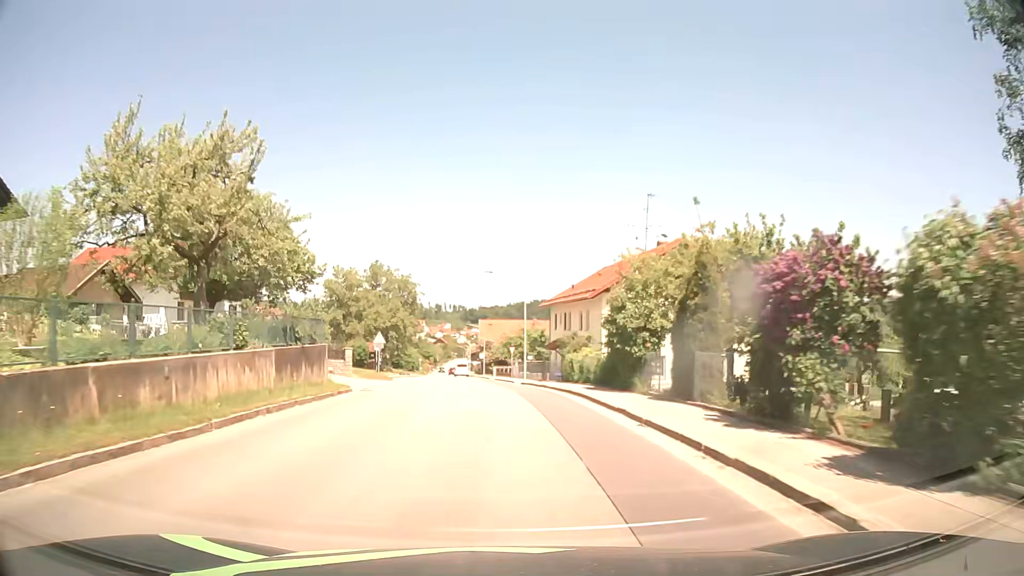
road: tertiary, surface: asphalt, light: Day
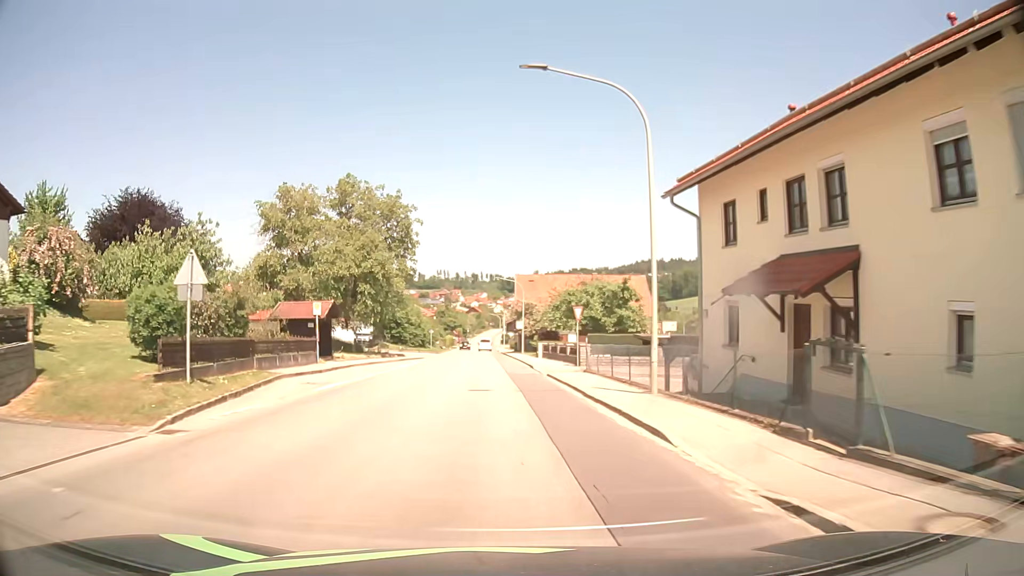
(-1.2, +31.8) m; -4°
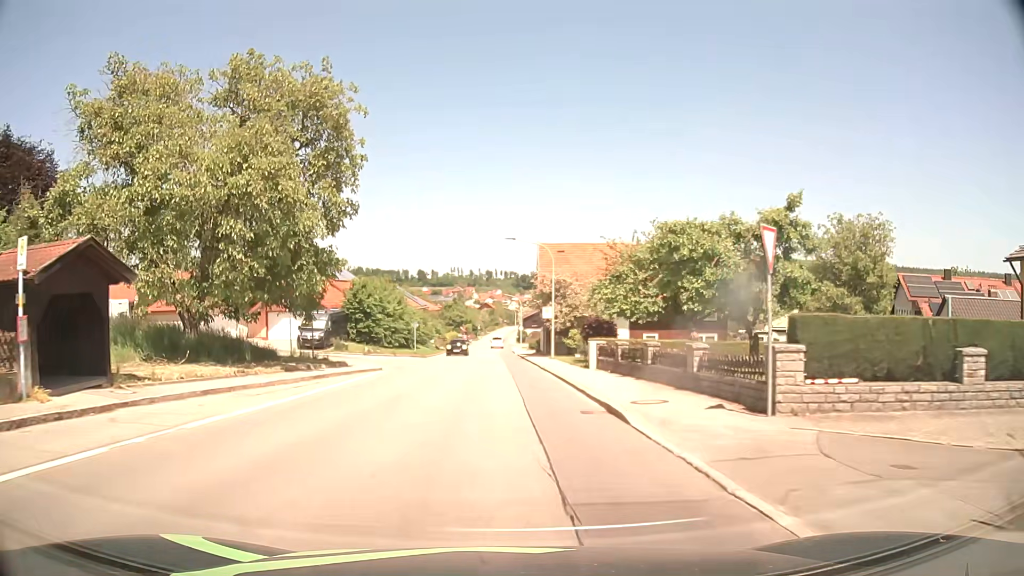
(-0.2, +23.6) m; -1°
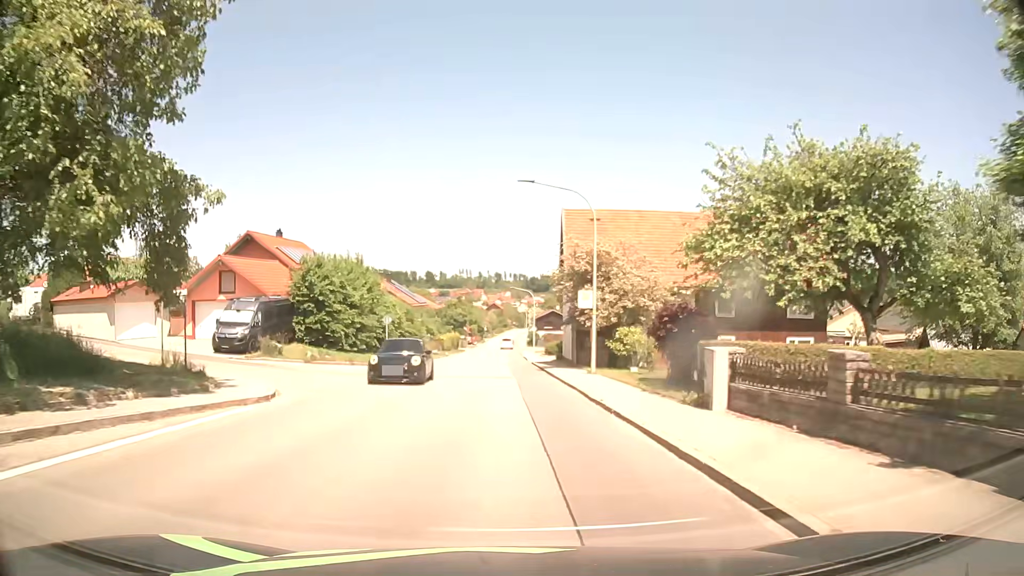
(-0.1, +15.4) m; -1°
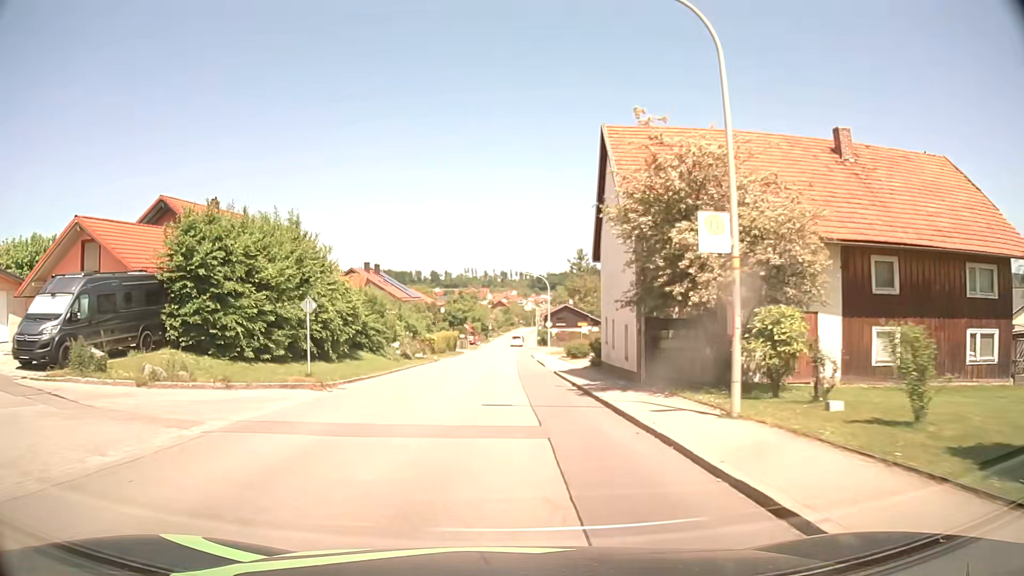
(0.0, +15.3) m; 0°
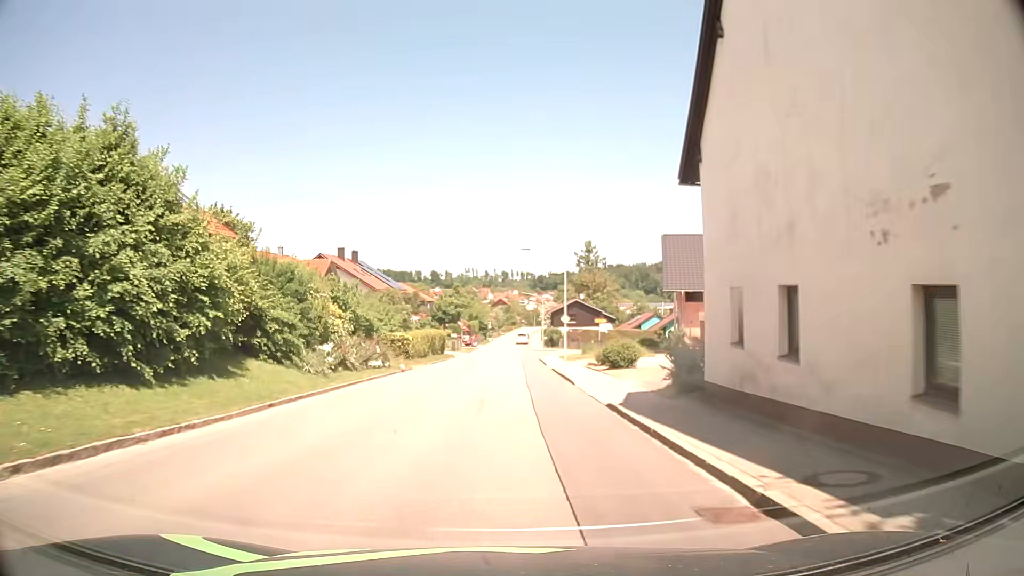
(-0.1, +15.2) m; 0°
